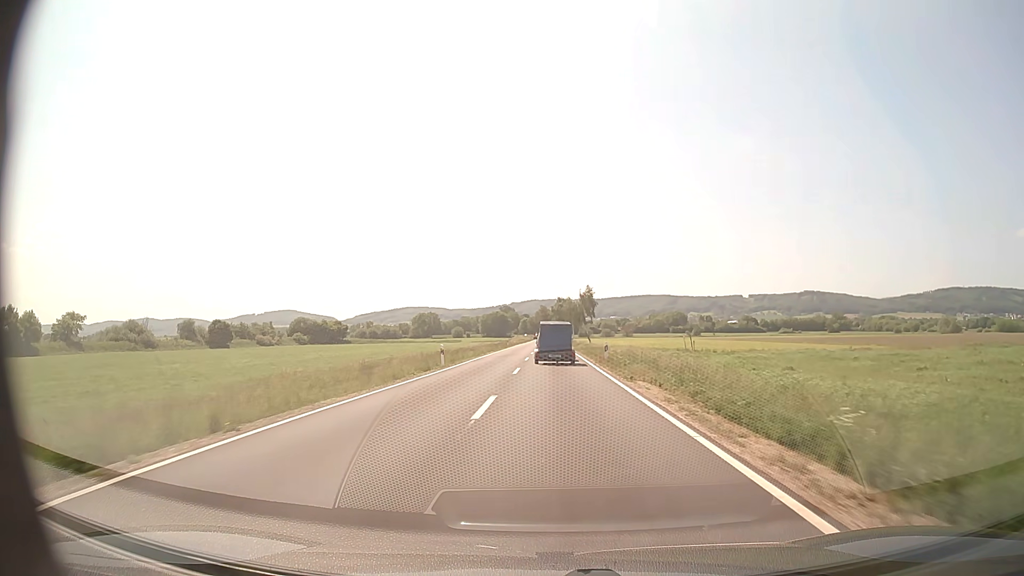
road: secondary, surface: asphalt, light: Day
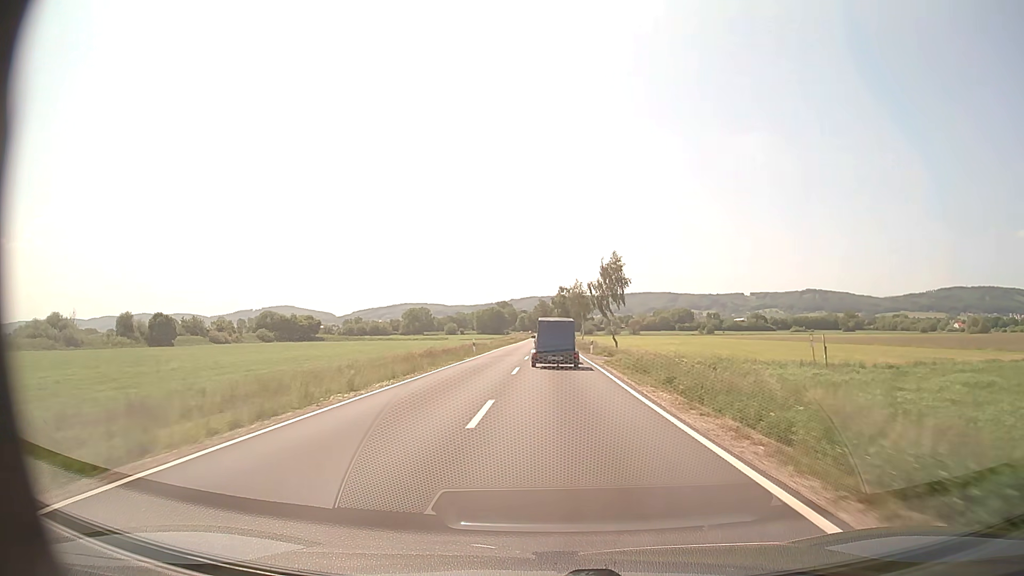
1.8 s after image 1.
(0.0, +36.9) m; 0°
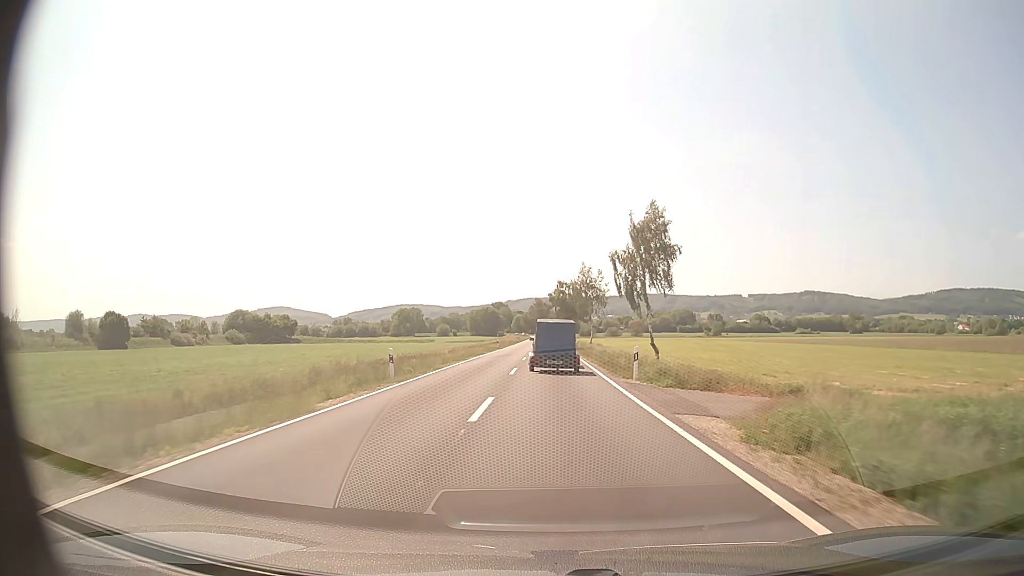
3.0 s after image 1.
(0.0, +23.1) m; 0°
(0, +10) (0, +20) (0, +30) (0, +40) (0, +50) (0, +60) (0, +70) (0, +80) (0, +90) (0, +100) m
